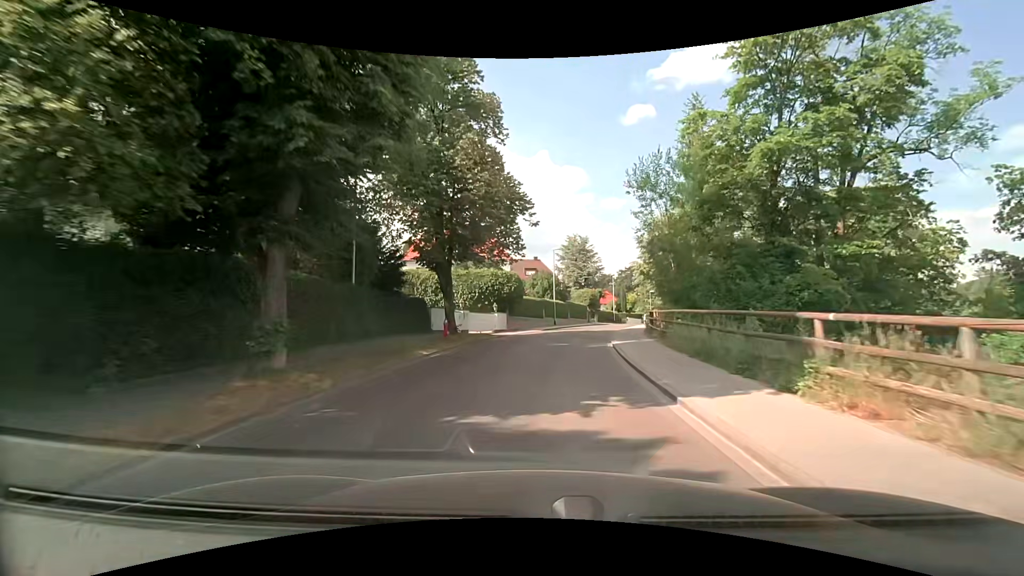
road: residential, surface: asphalt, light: Day
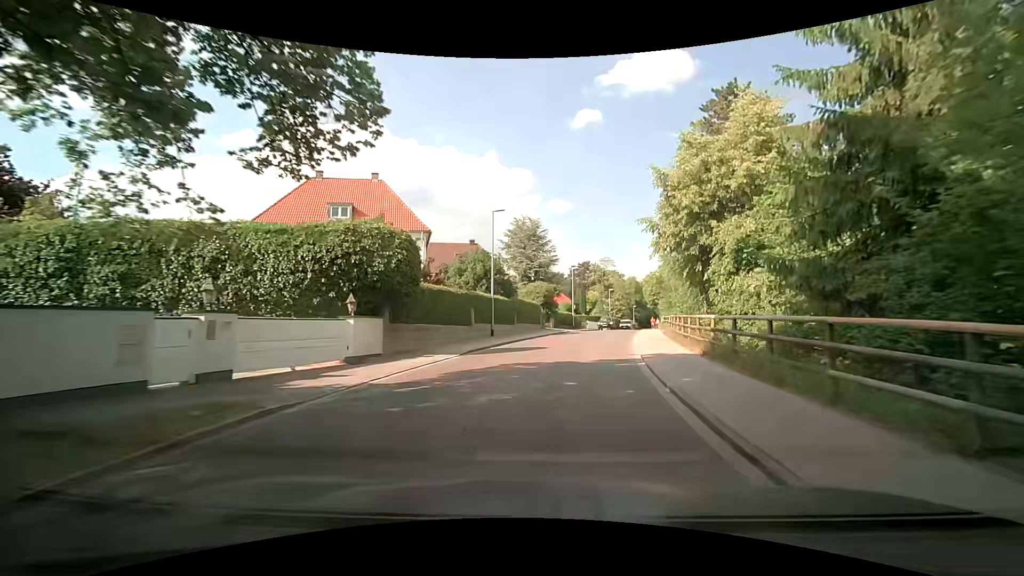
(+1.0, +20.0) m; +6°
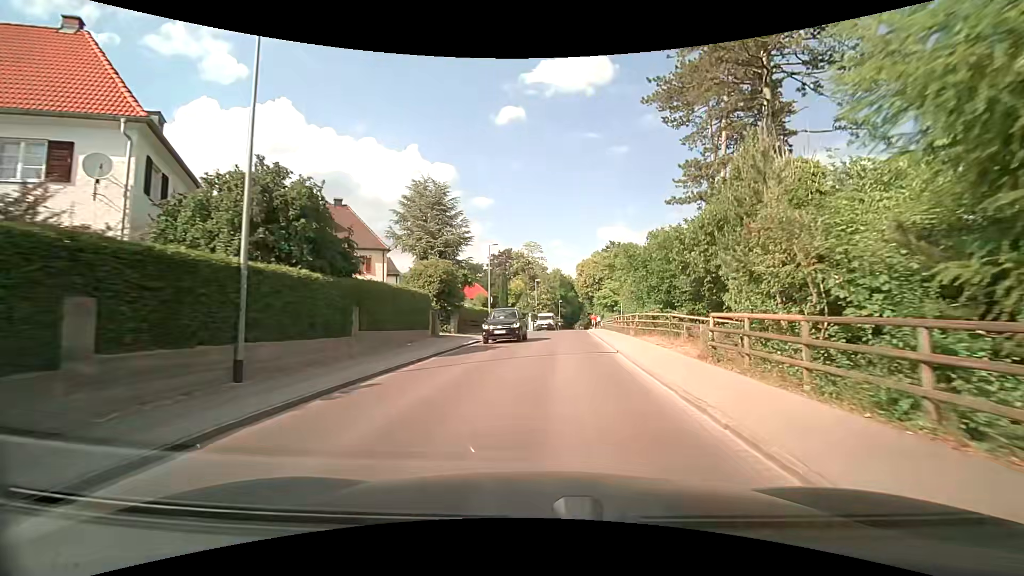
(+1.4, +19.3) m; +9°
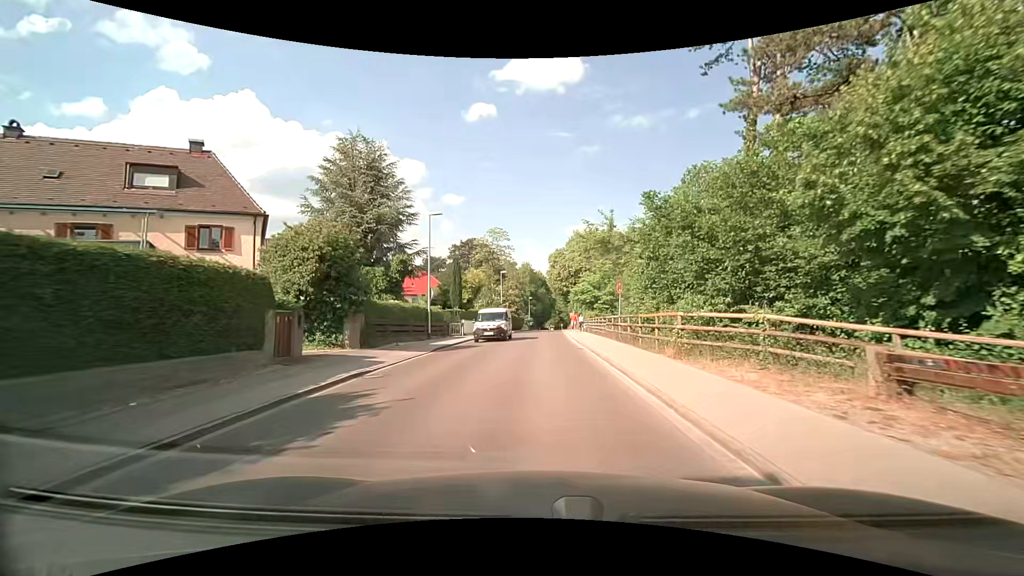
(+0.5, +12.8) m; +4°
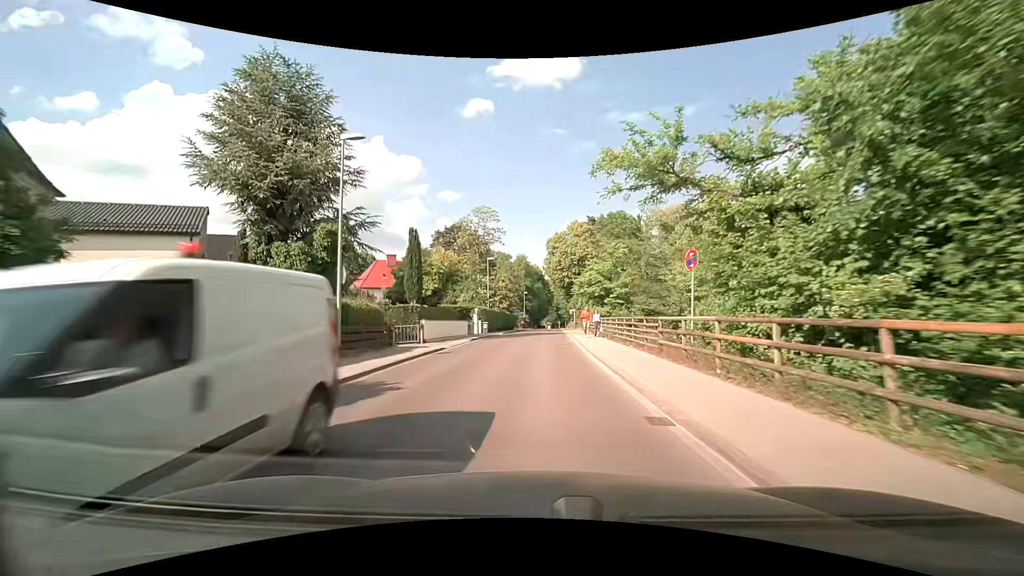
(0.0, +13.1) m; 0°
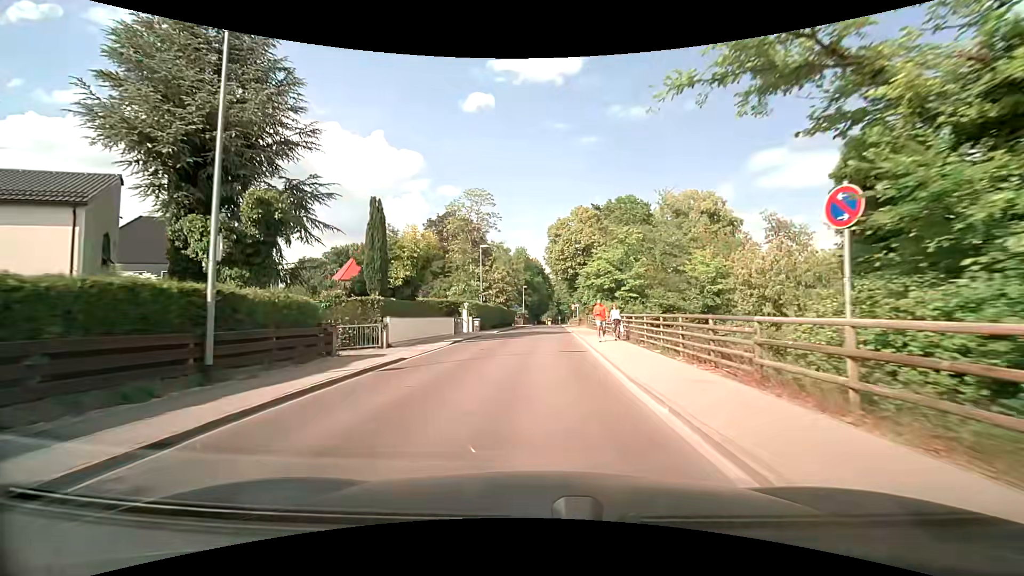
(0.0, +6.7) m; 0°
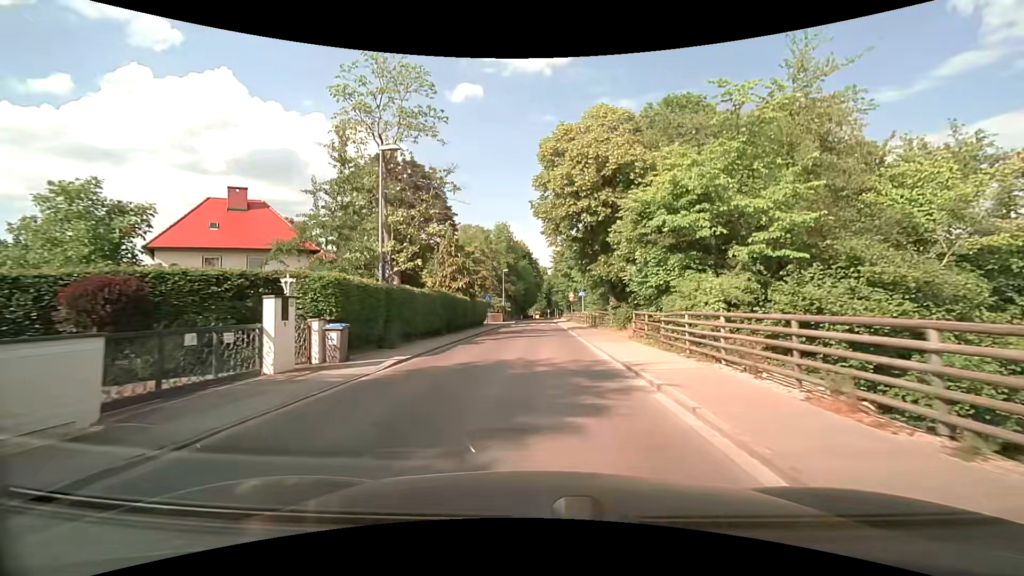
(+0.3, +26.9) m; +2°
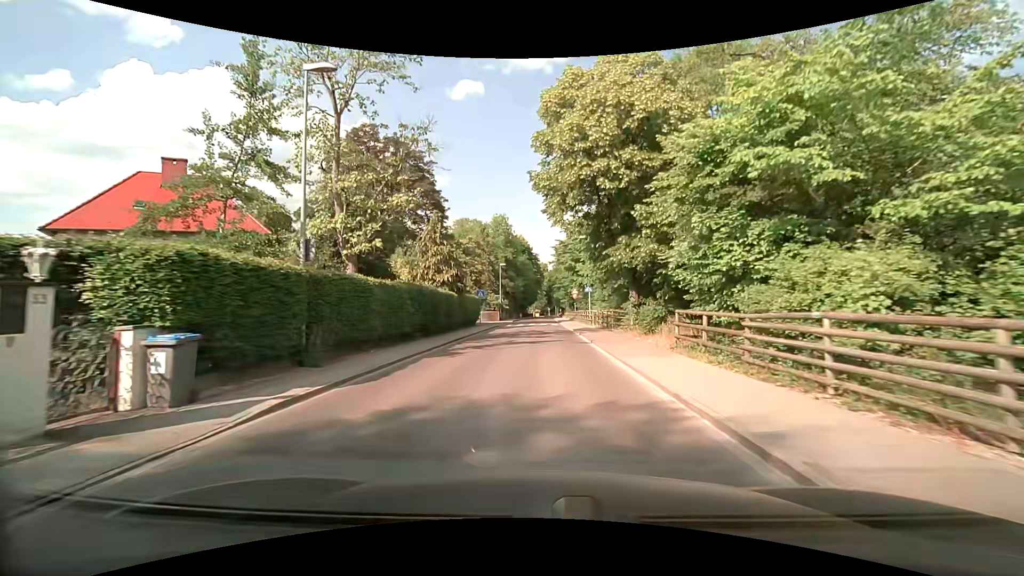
(0.0, +6.4) m; 0°
(0, +10) (0, +20) (0, +30) (0, +40) (0, +50) (0, +60) (0, +70) (+1, +80) (+1, +90) (+1, +100) m
